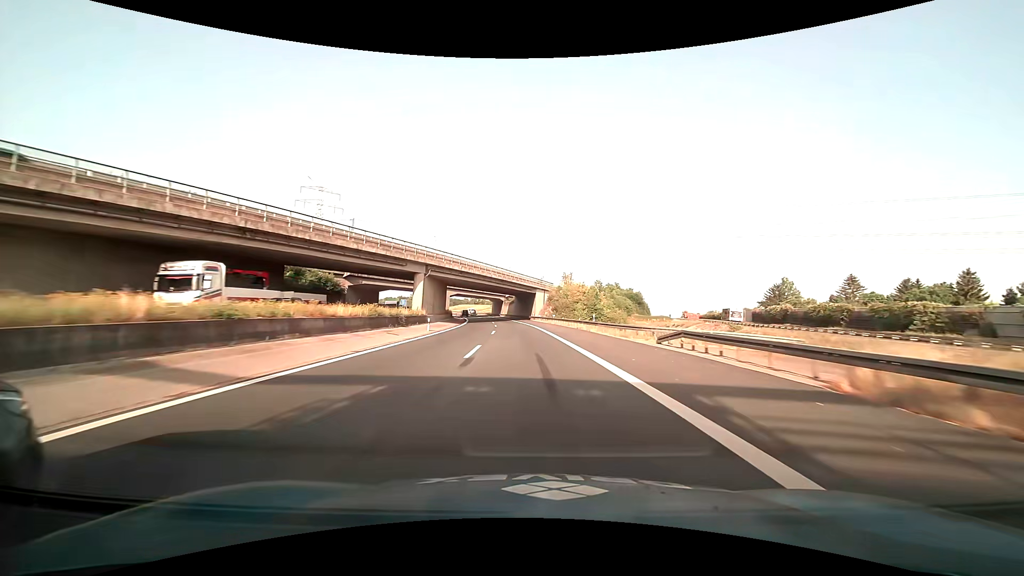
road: motorway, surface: asphalt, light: Day
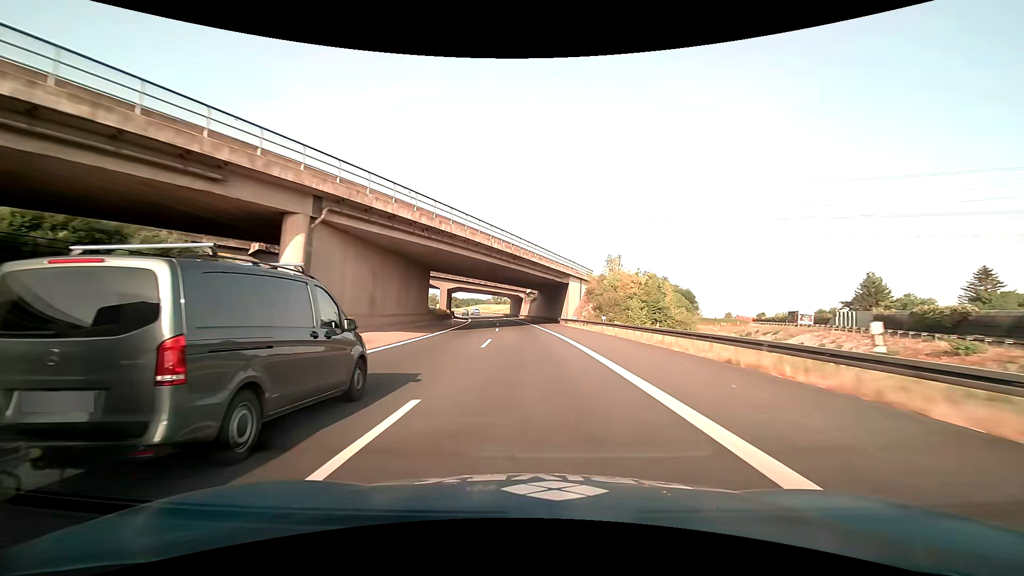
(-0.7, +31.5) m; -3°
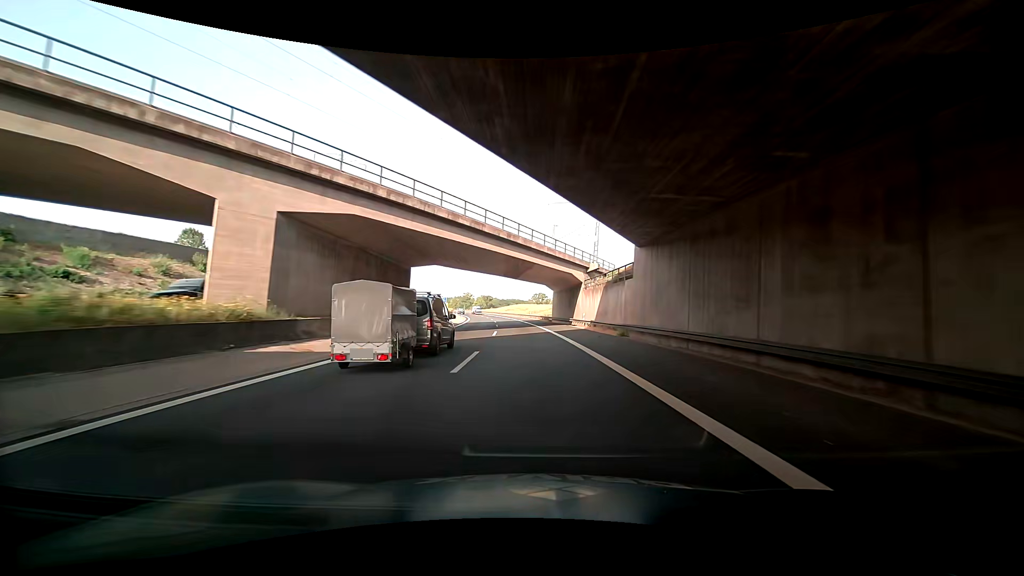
(-1.7, +62.6) m; -2°
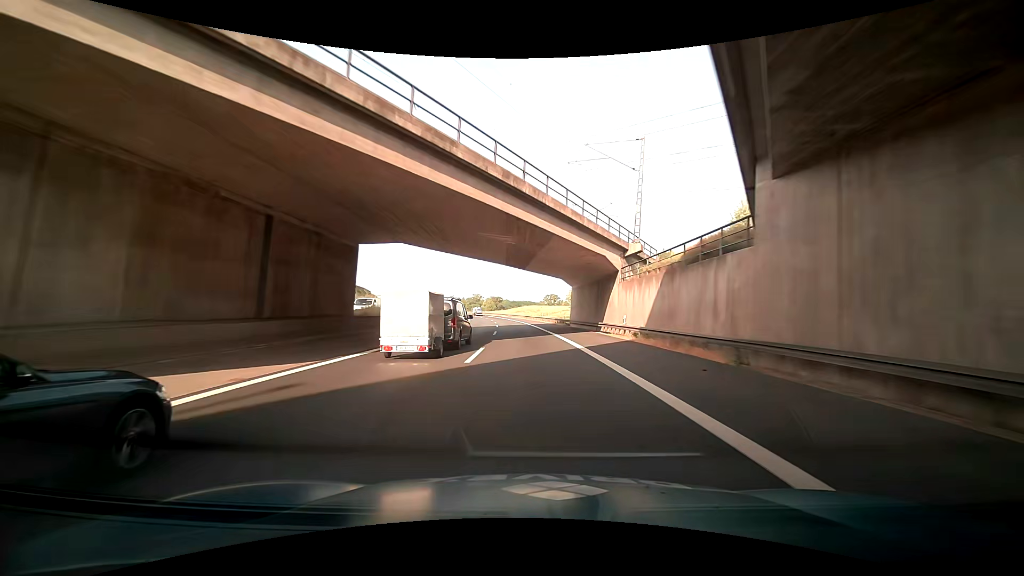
(-0.4, +15.6) m; -2°
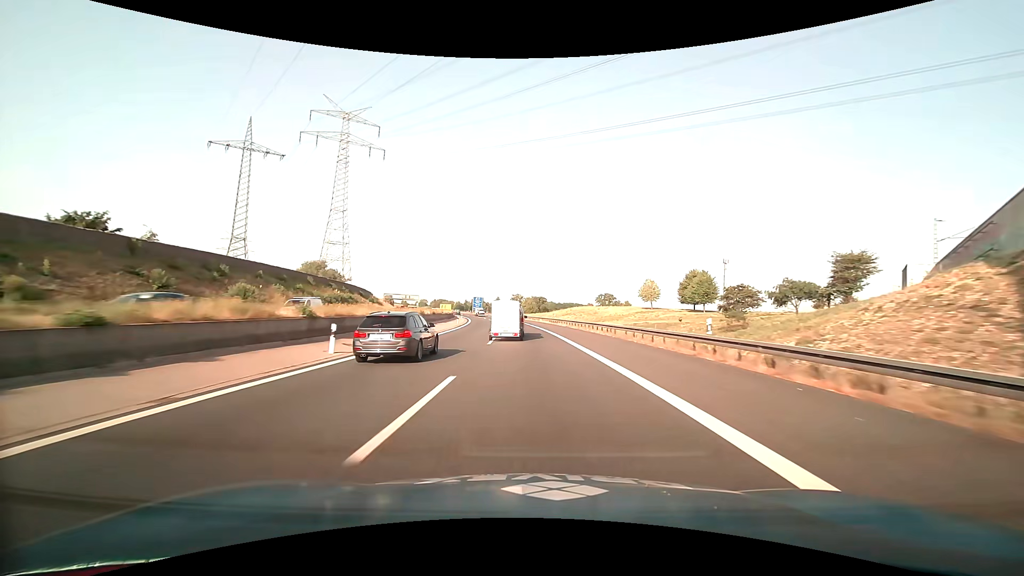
(+0.3, +63.1) m; -6°
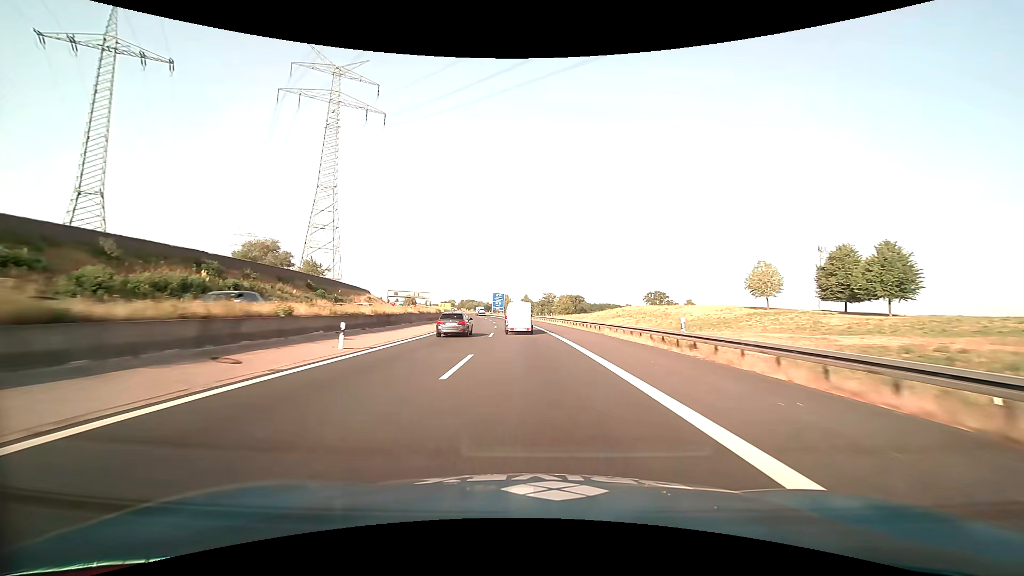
(-1.8, +48.5) m; -4°
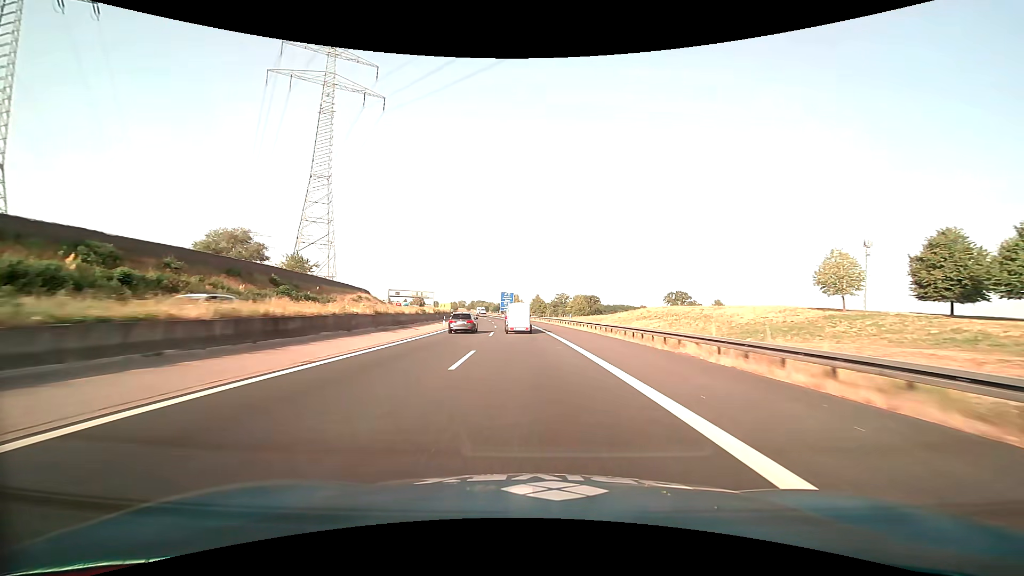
(-0.2, +16.4) m; -1°
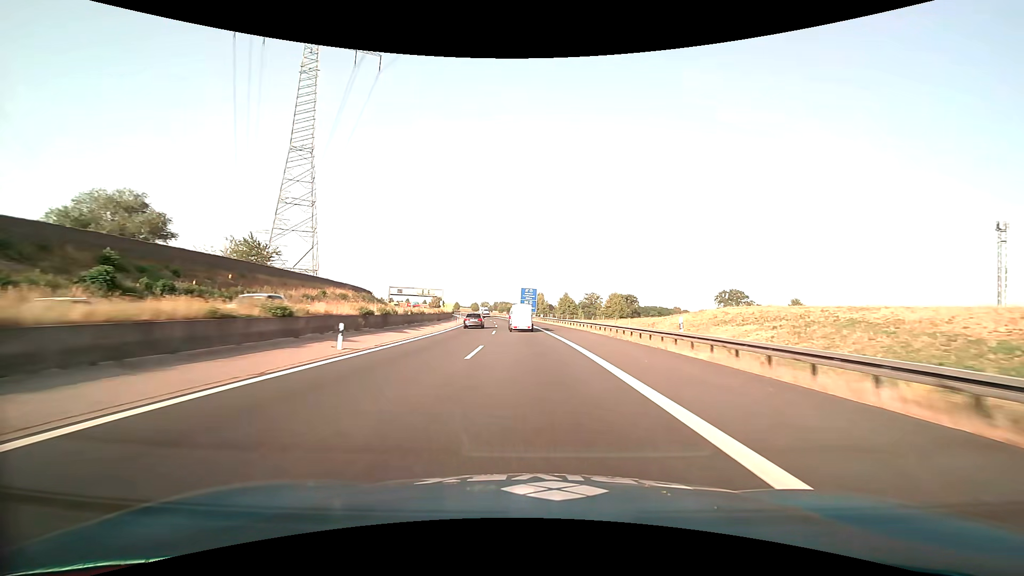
(-0.8, +33.0) m; -3°
(0, +10) (0, +20) (-1, +30) (-1, +40) (-2, +50) (-2, +60) (-3, +70) (-4, +80) (-6, +90) (-7, +100) m
